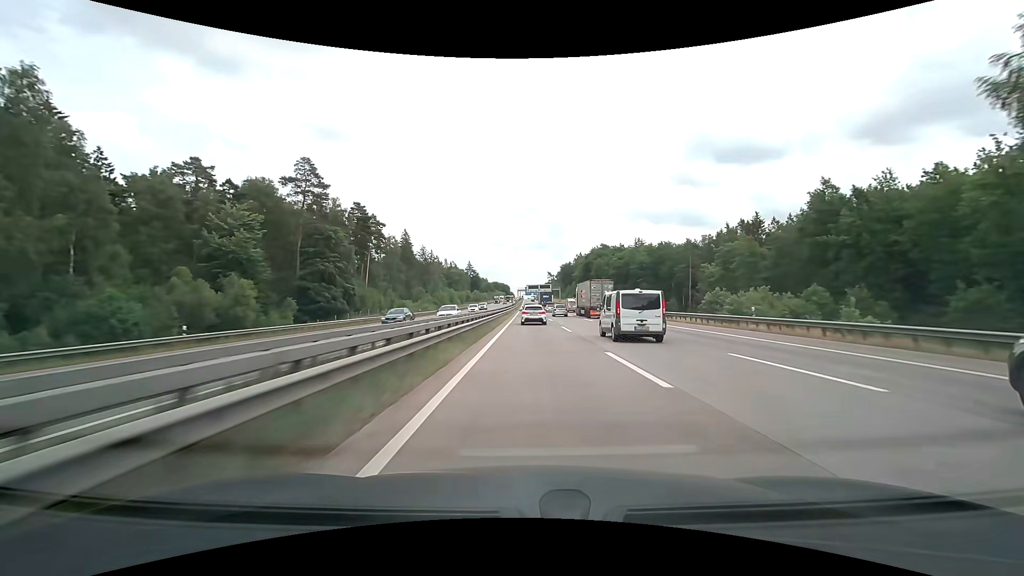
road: motorway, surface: concrete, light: Day
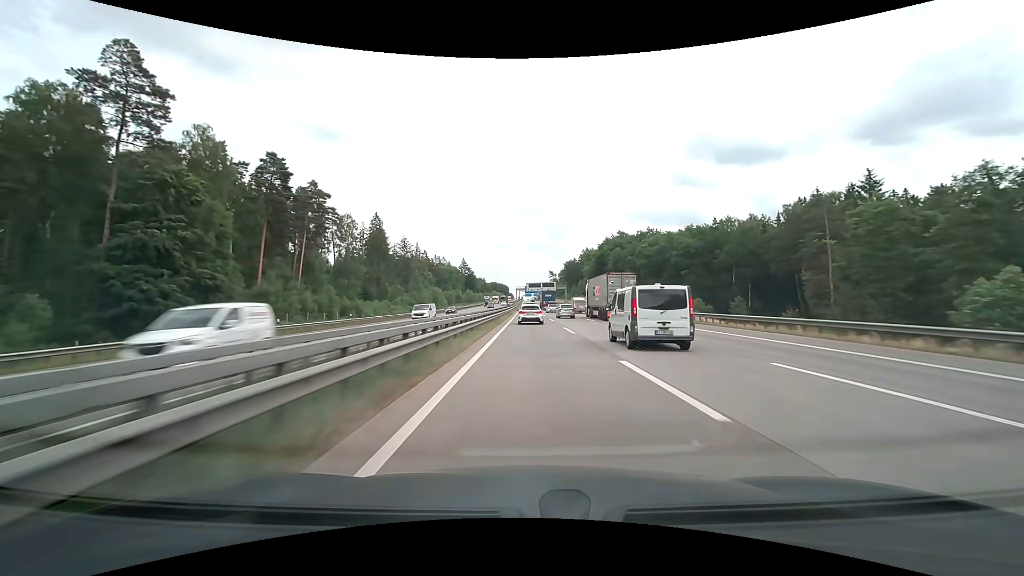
(0.0, +38.5) m; 0°
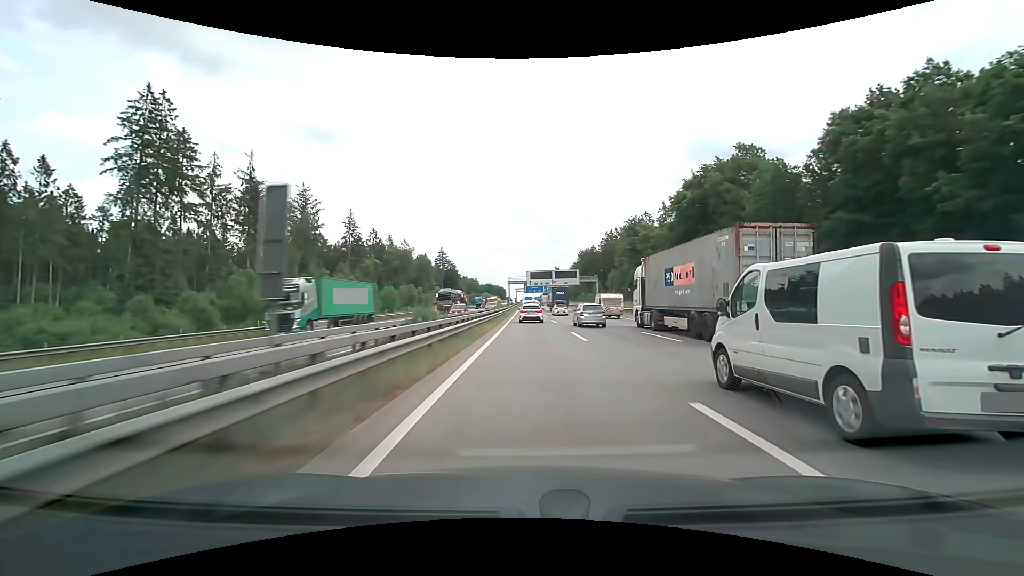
(0.0, +95.2) m; 0°
(0, +10) (0, +20) (0, +30) (0, +40) (0, +50) (0, +60) (0, +70) (0, +80) (0, +90) (0, +100) m
